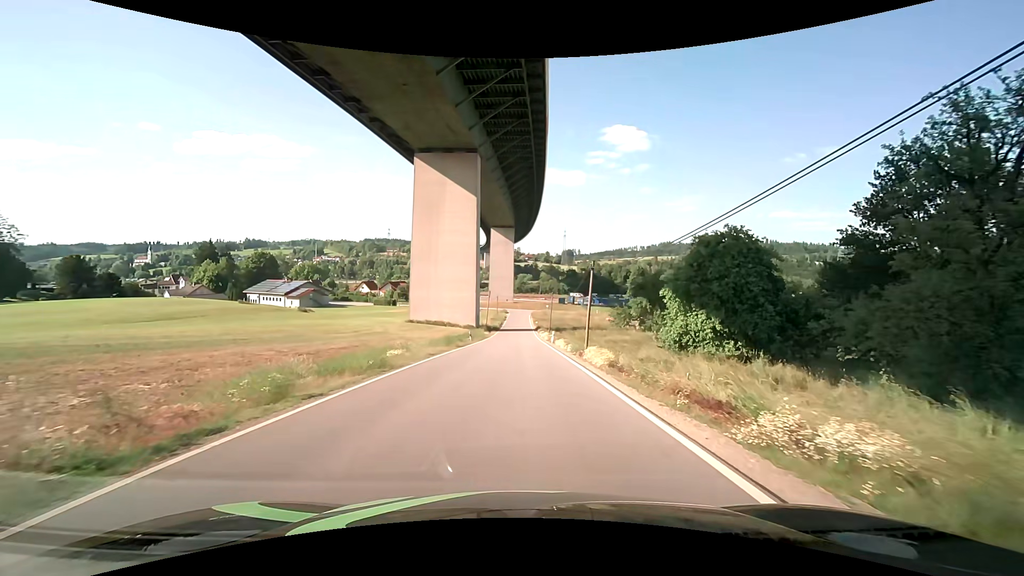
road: unclassified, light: Day
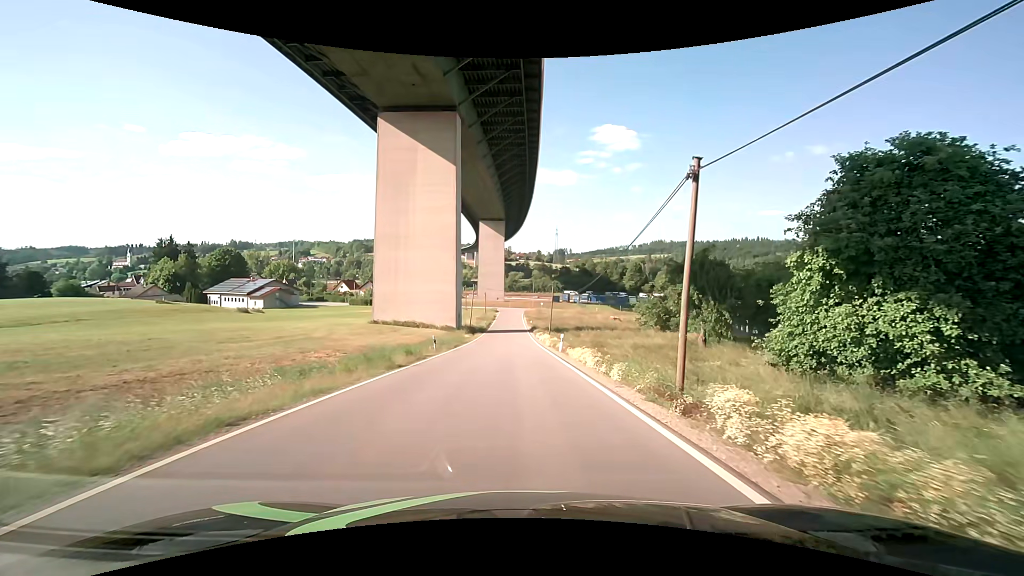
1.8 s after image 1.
(+0.1, +15.6) m; +1°
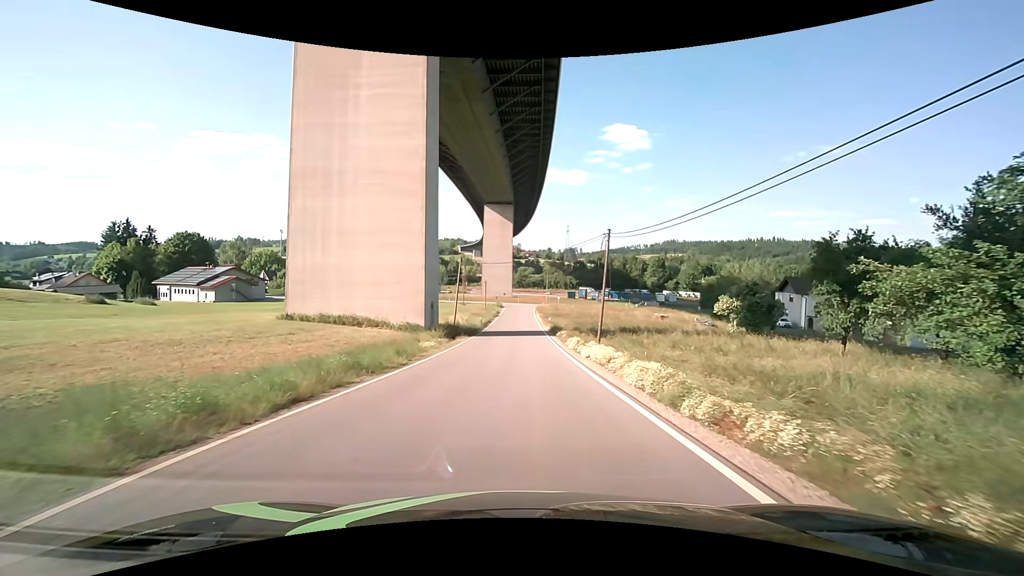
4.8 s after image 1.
(-0.1, +26.5) m; -1°
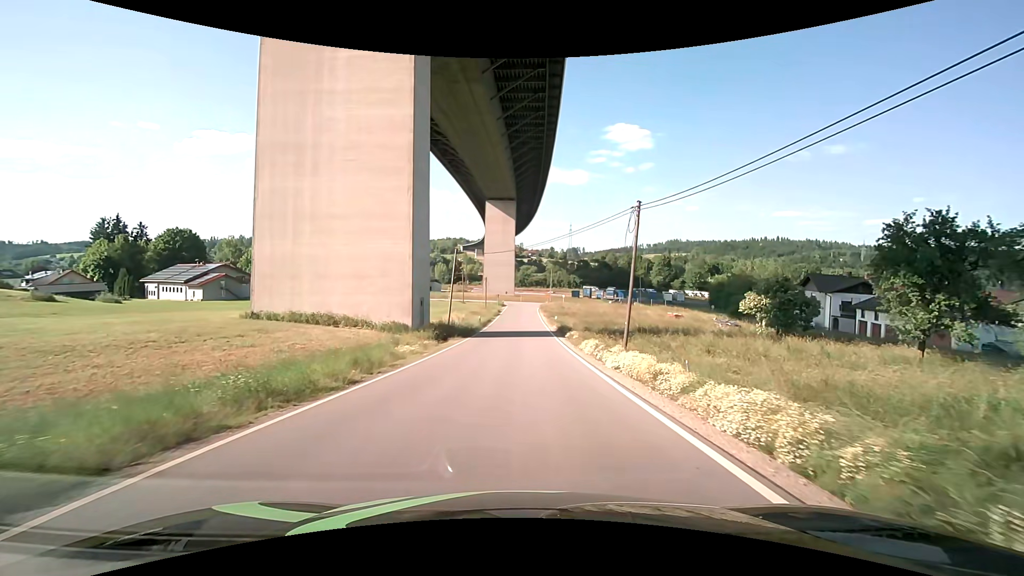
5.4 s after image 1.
(0.0, +5.4) m; 0°
(0, +10) (0, +20) (0, +30) (+1, +40) (+2, +50) (+2, +60) (+2, +70) (+2, +80) (+2, +90) (+4, +100) m
